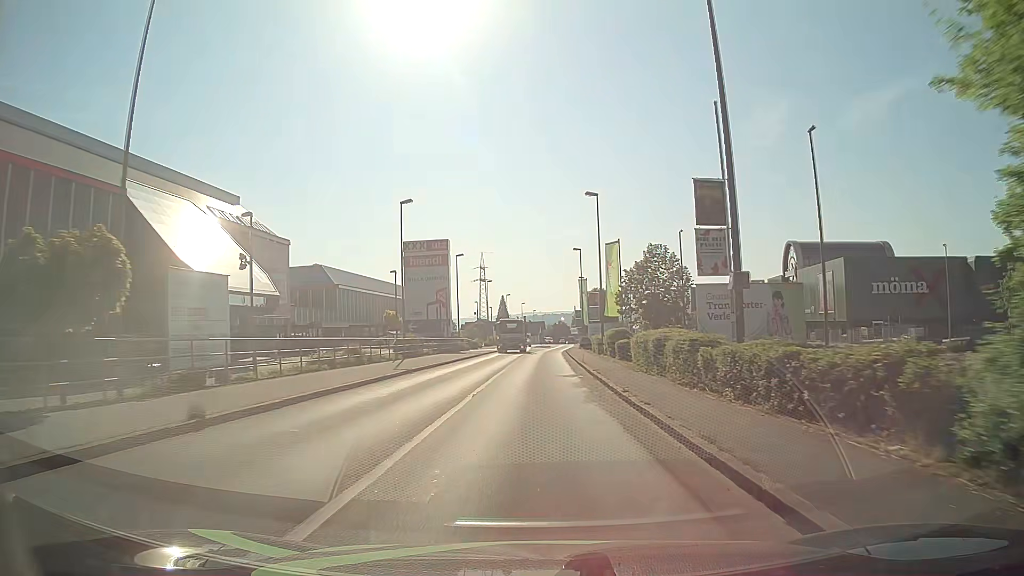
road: tertiary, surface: asphalt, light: Day
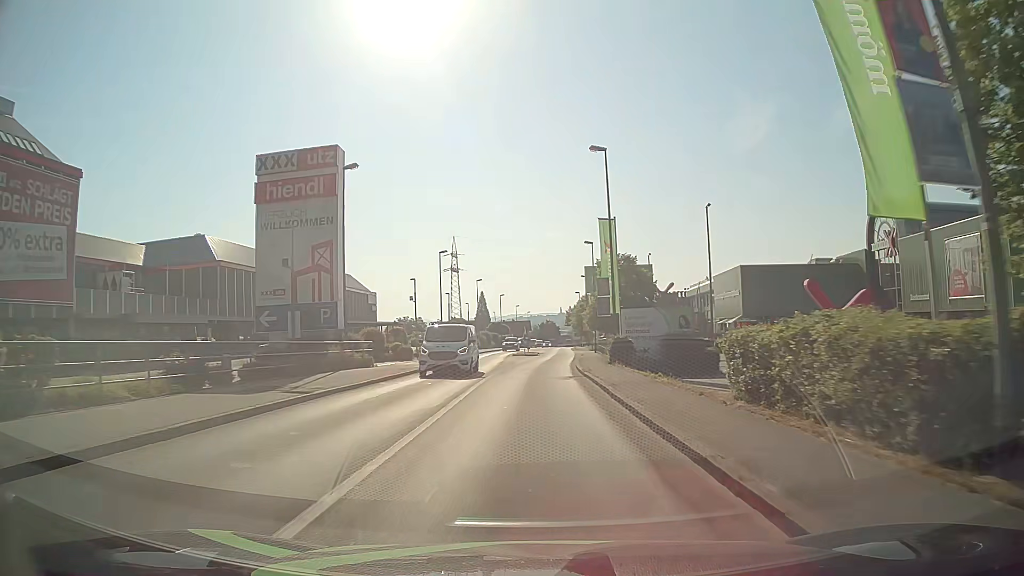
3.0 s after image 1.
(+0.4, +37.7) m; +1°
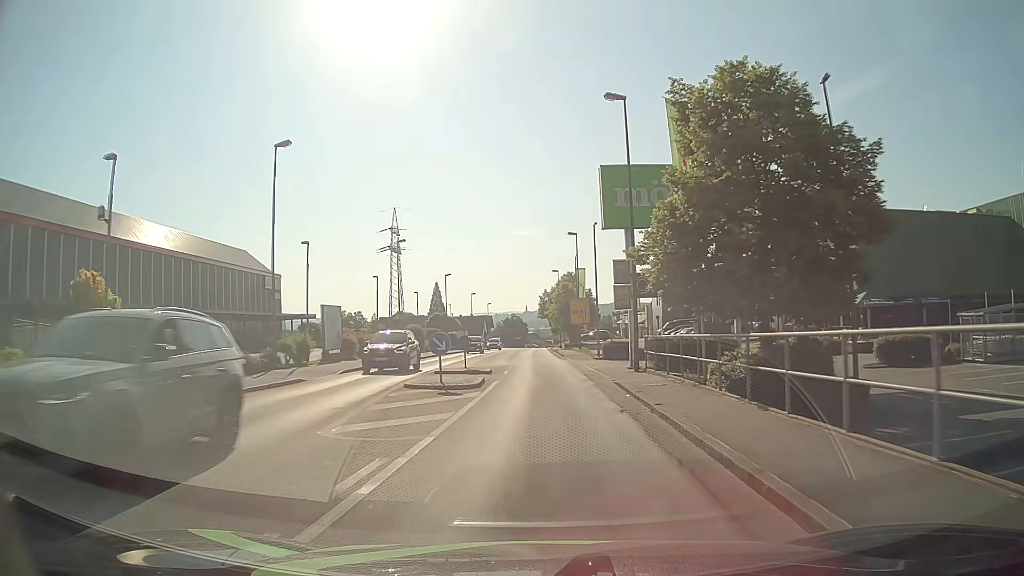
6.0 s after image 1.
(+0.5, +38.0) m; +3°
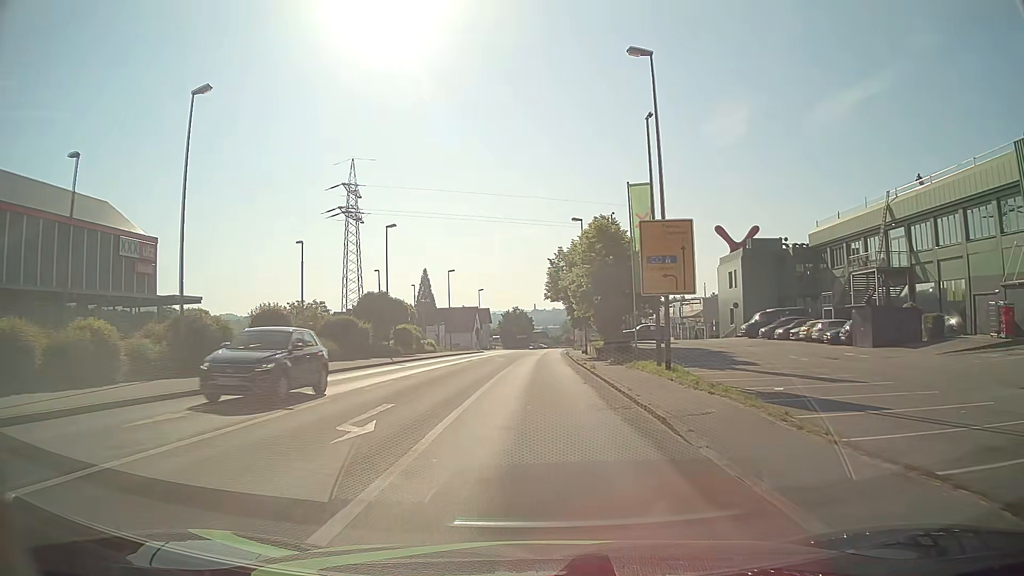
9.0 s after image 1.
(0.0, +38.1) m; -1°
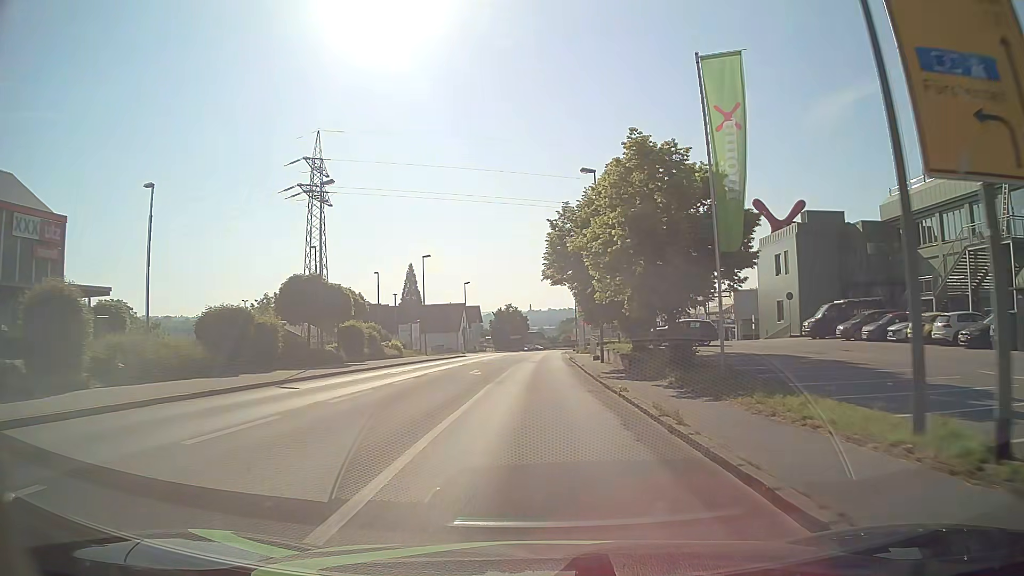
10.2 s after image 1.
(+0.1, +15.3) m; +1°
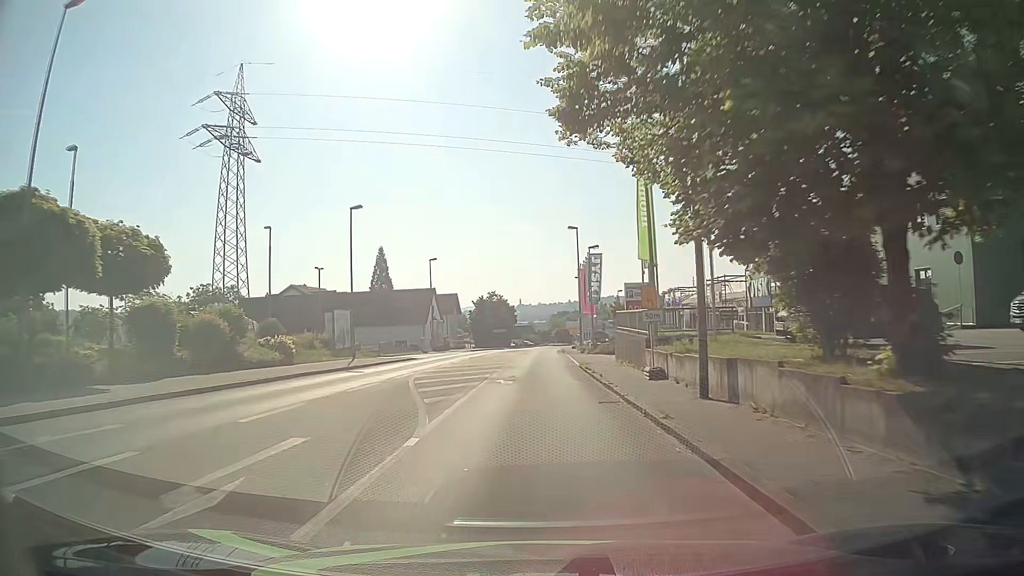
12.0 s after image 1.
(0.0, +23.0) m; +1°
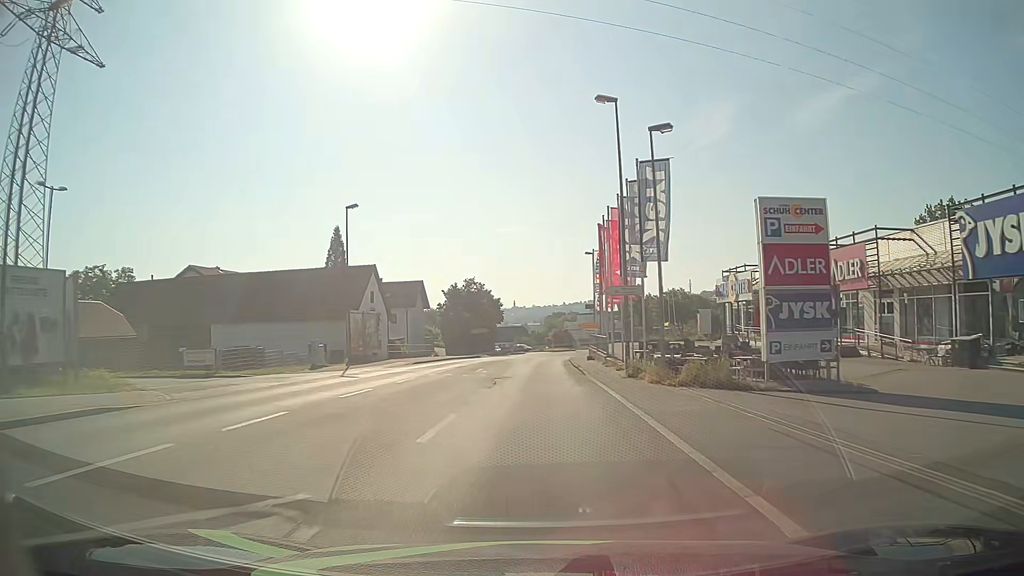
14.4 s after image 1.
(0.0, +30.7) m; 0°
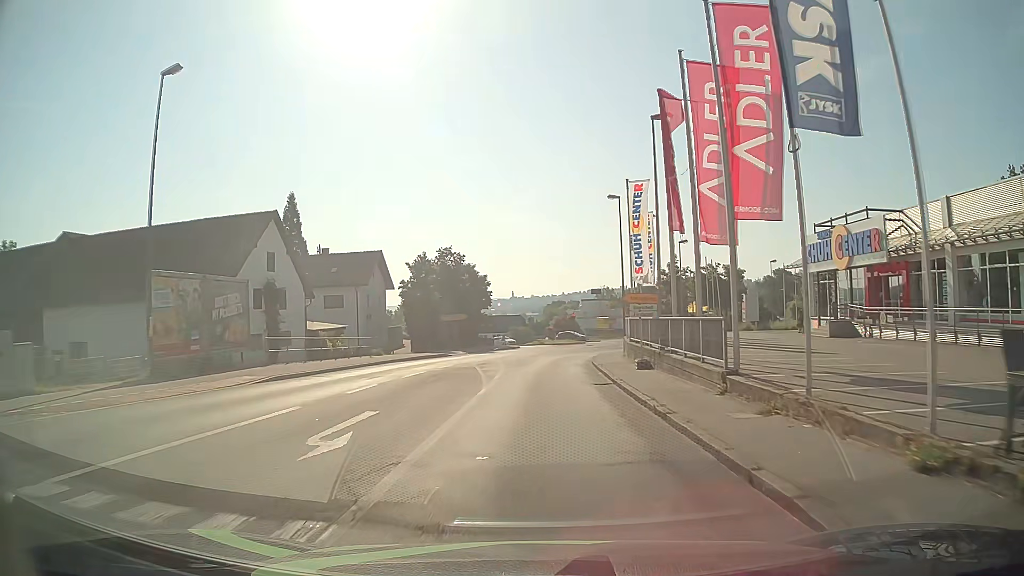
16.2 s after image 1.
(+0.1, +22.9) m; 0°
(0, +10) (0, +20) (+1, +30) (+2, +40) (+4, +50) (+7, +59) (+11, +68) (+16, +77) (+21, +85) (+28, +93) m
